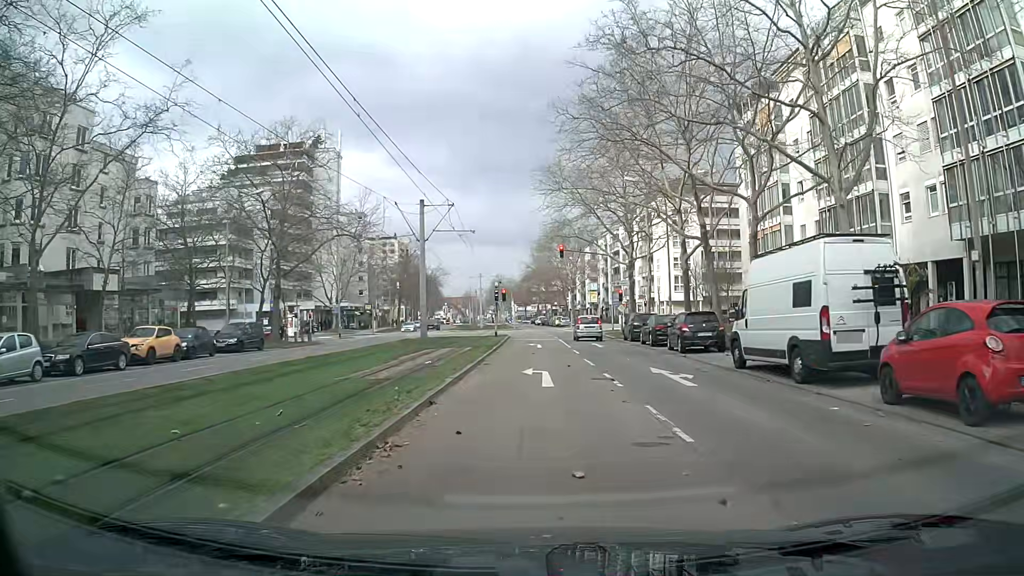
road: tertiary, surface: asphalt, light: Day
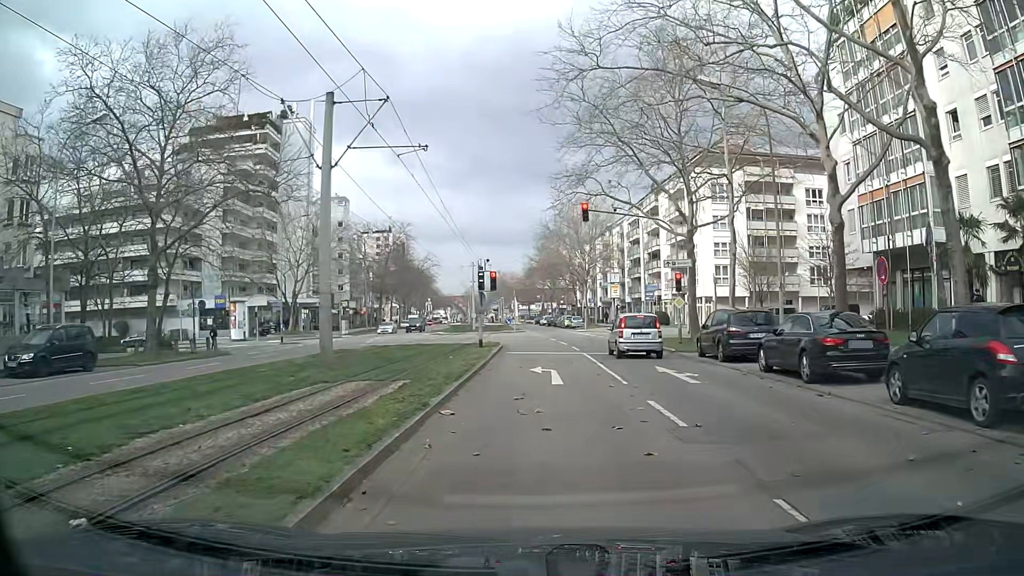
(0.0, +17.0) m; 0°
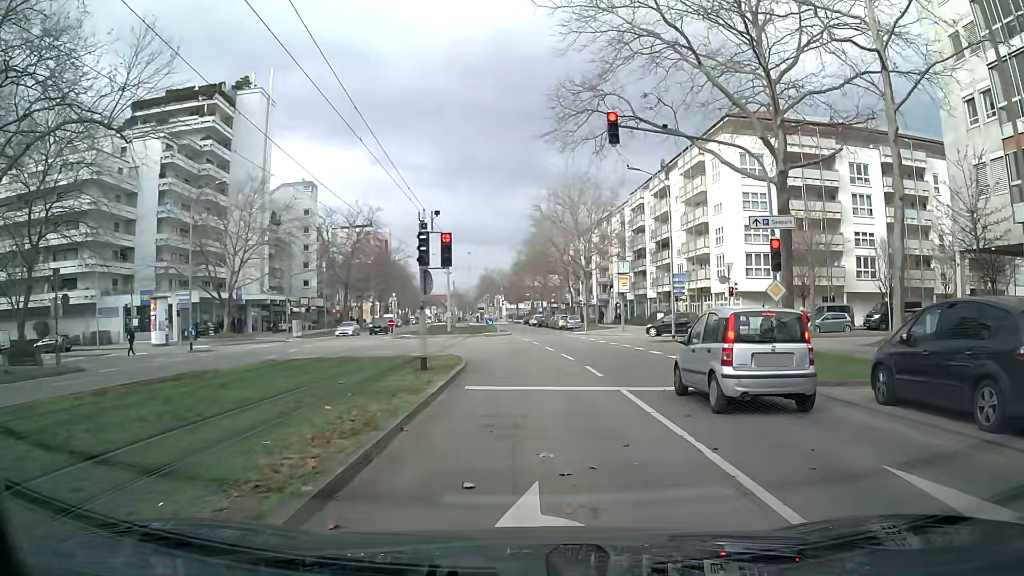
(+0.2, +12.9) m; +3°
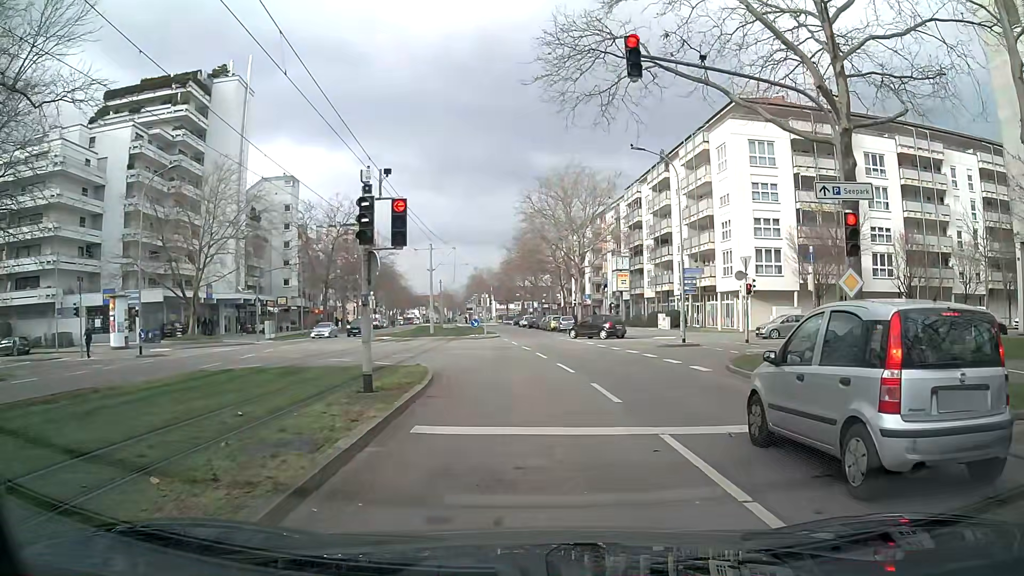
(-0.1, +4.6) m; -1°
(0, +10) (-2, +20) (-7, +28) (-15, +33) (-25, +35) (-35, +35) (-45, +35) (-55, +35) (-65, +34) (-75, +34) m
